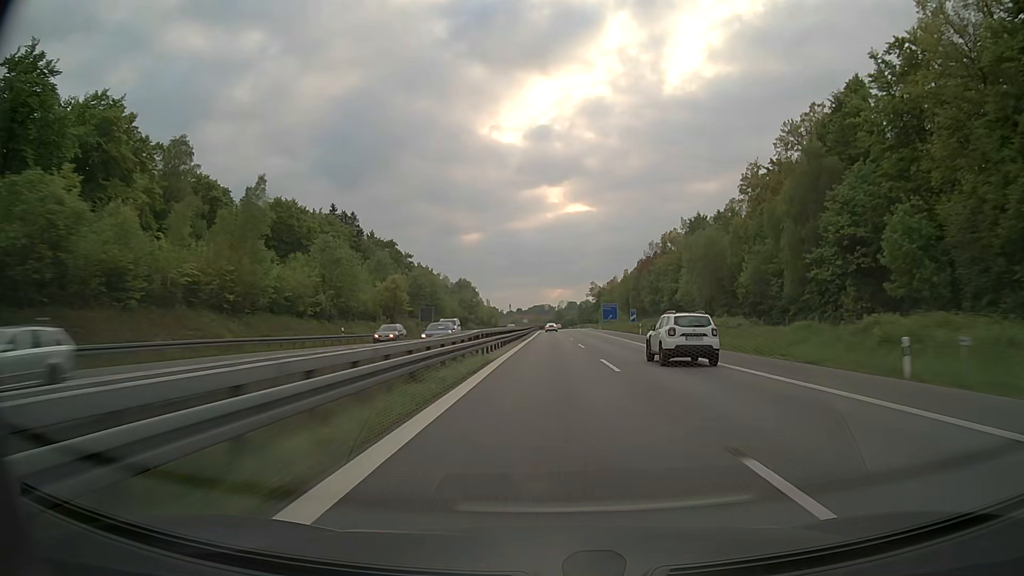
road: motorway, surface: asphalt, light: Day
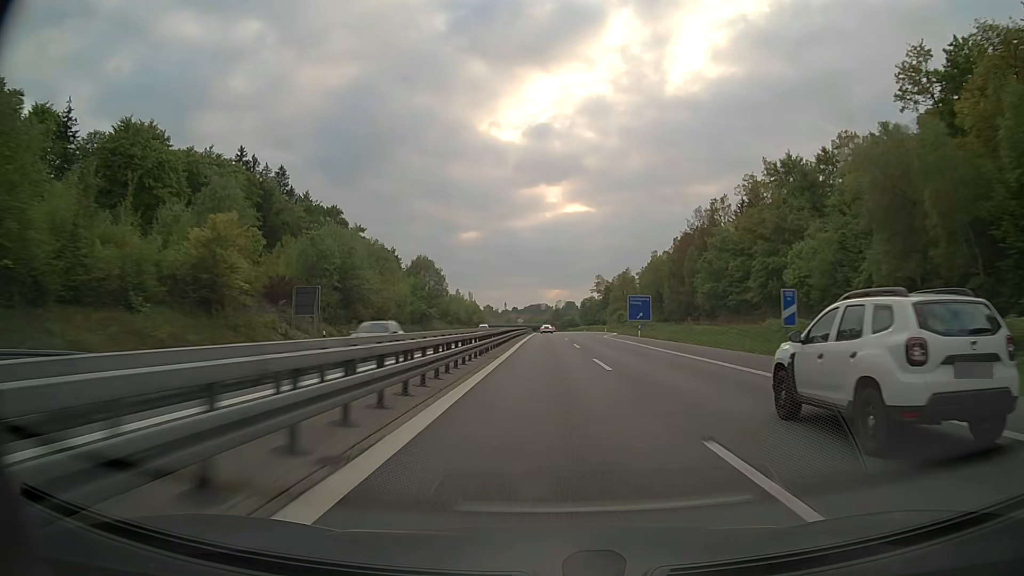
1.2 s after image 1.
(+0.1, +52.8) m; 0°
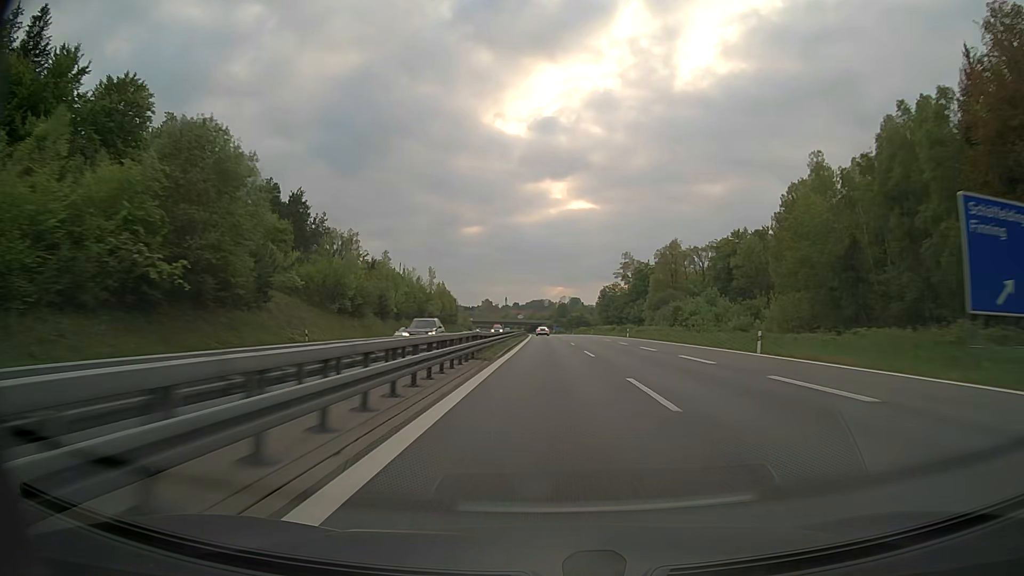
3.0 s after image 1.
(-0.3, +80.9) m; 0°
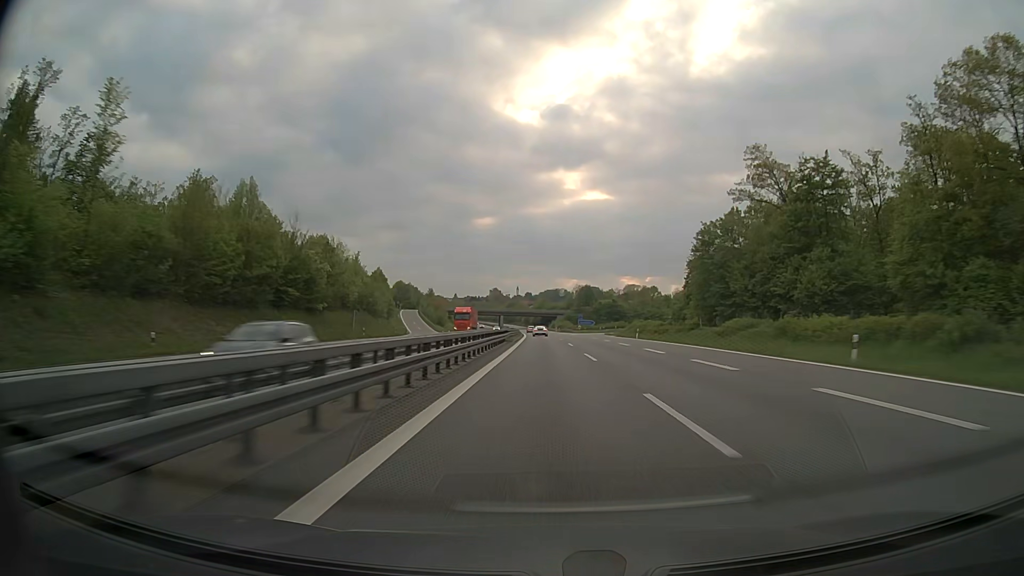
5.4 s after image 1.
(-0.8, +111.0) m; -1°
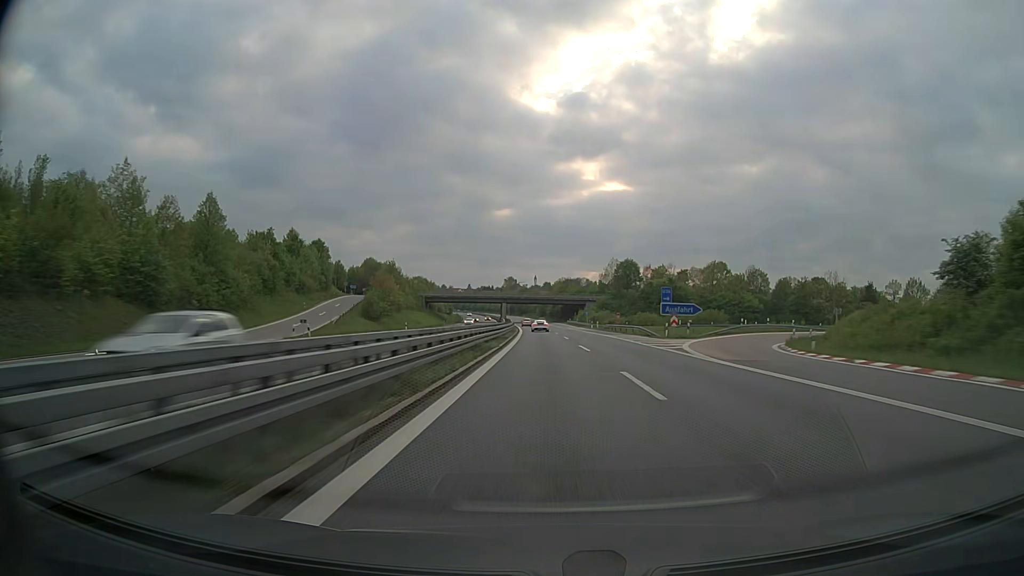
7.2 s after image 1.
(-1.1, +85.2) m; -2°
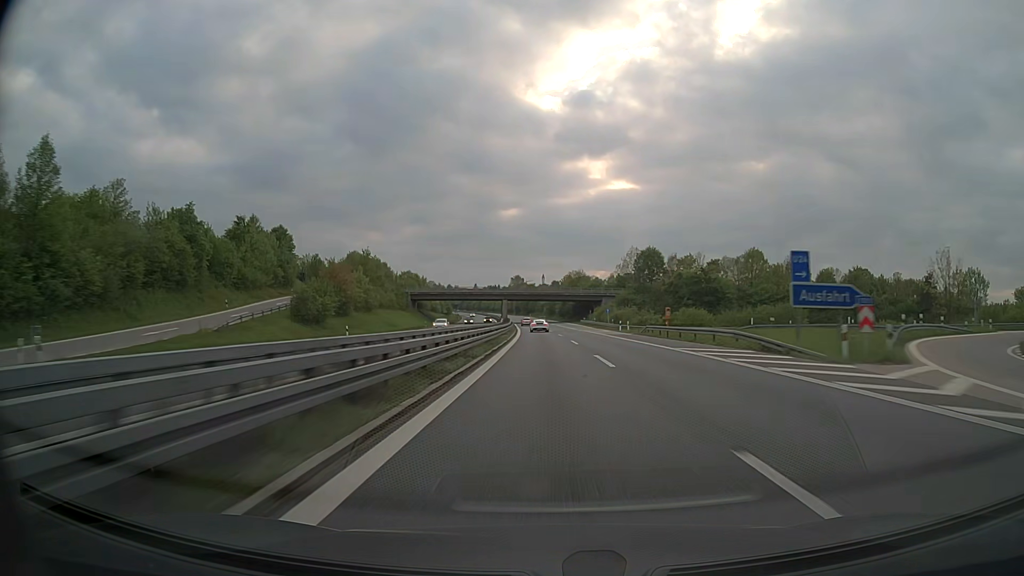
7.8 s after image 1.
(-0.2, +28.6) m; -1°
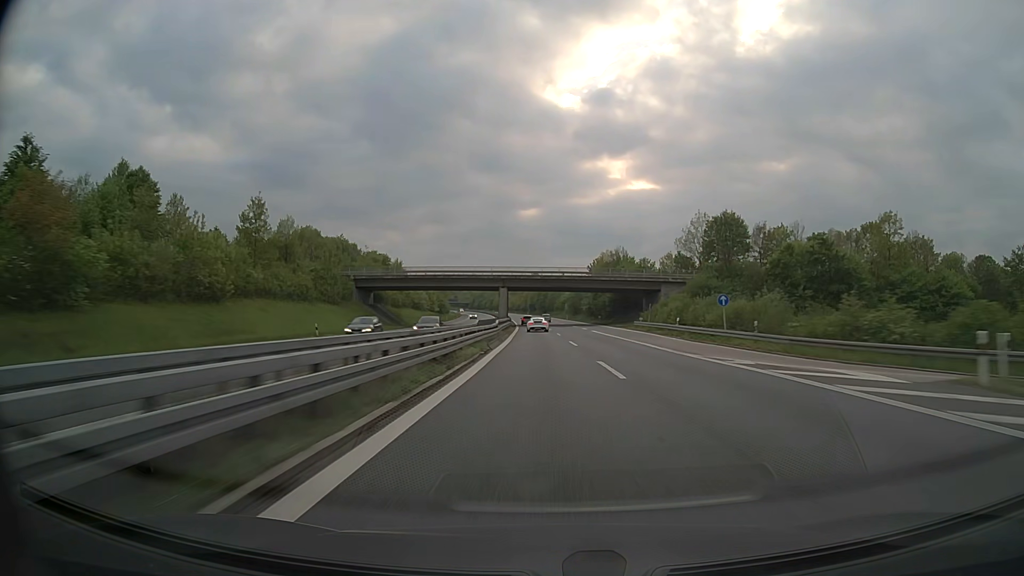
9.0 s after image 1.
(-0.8, +57.2) m; -2°
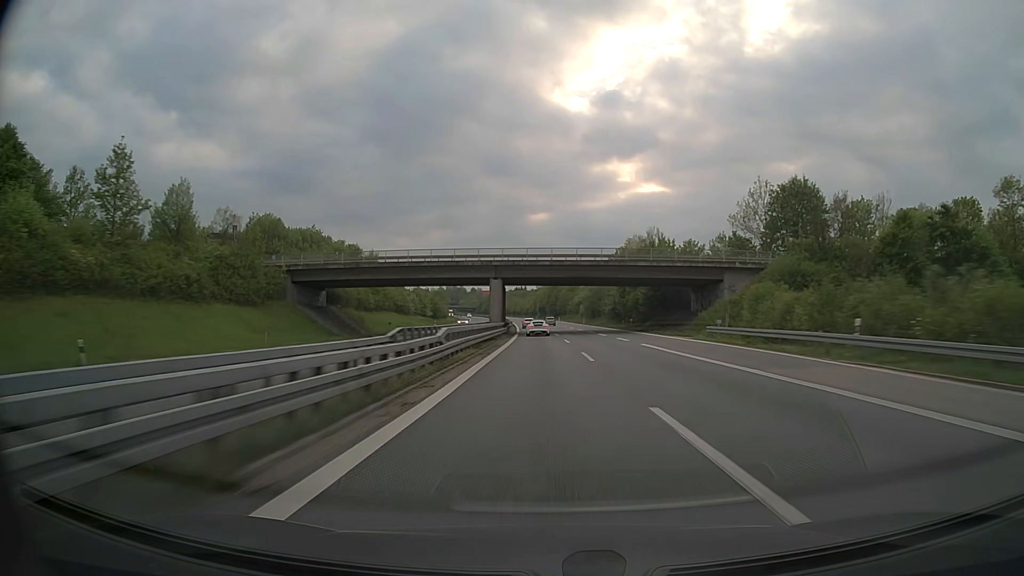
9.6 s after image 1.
(-0.2, +28.6) m; -1°
(0, +10) (0, +20) (0, +30) (-1, +40) (-1, +50) (-1, +60) (-1, +70) (-2, +80) (-2, +90) (-2, +100) m
